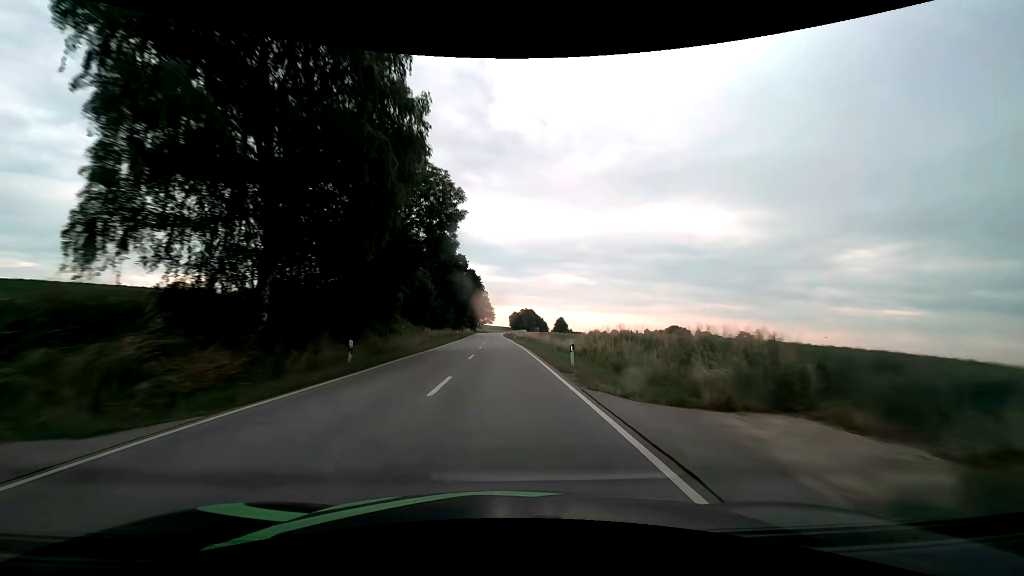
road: secondary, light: Day
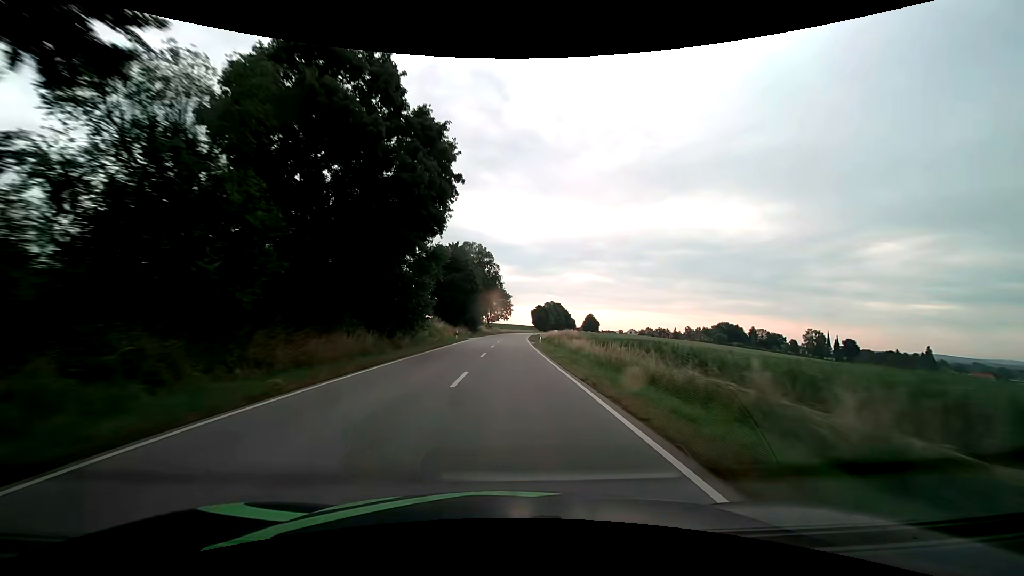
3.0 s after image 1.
(-1.6, +70.9) m; -2°
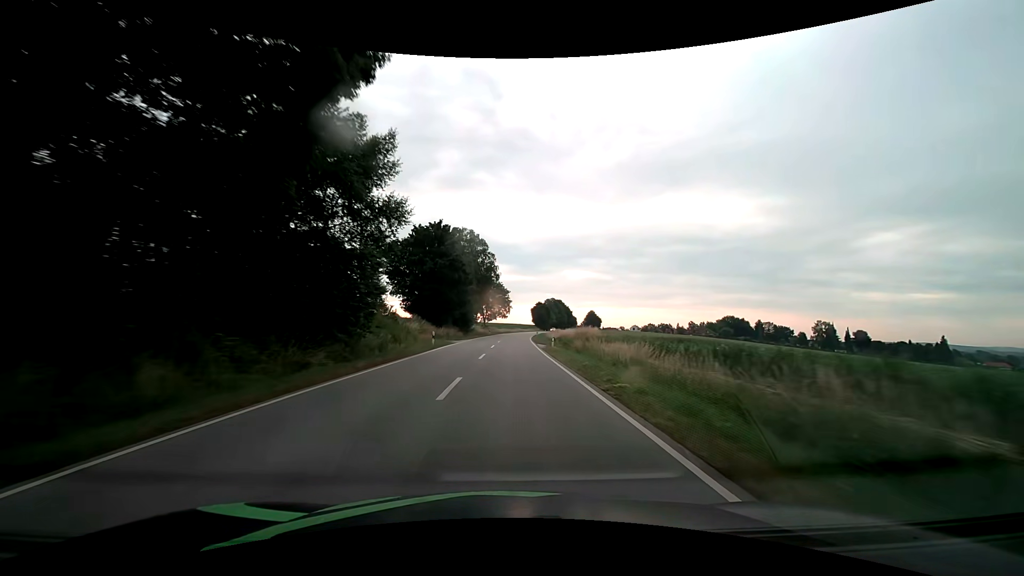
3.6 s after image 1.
(0.0, +14.2) m; 0°
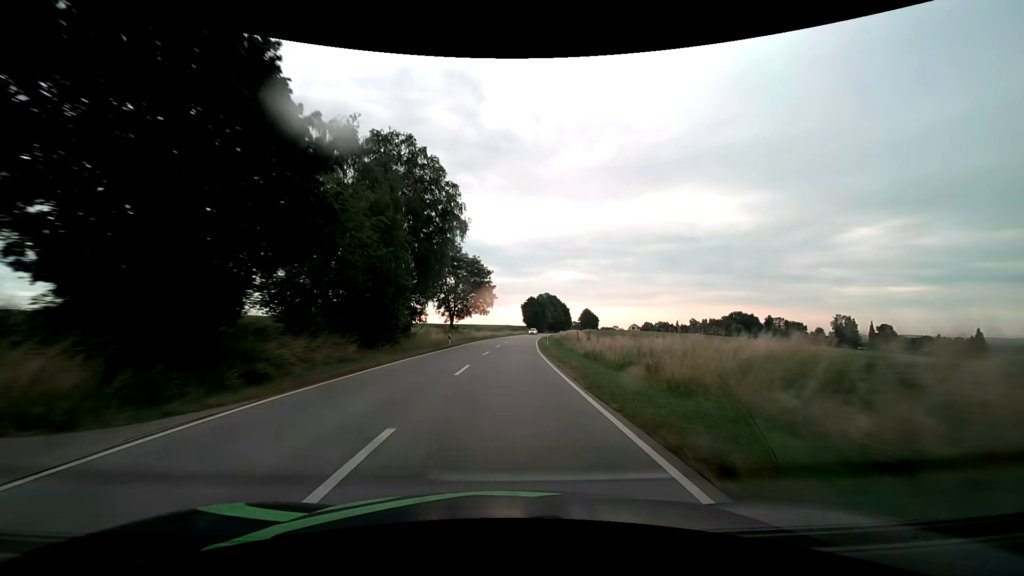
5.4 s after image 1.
(+0.4, +42.6) m; +1°
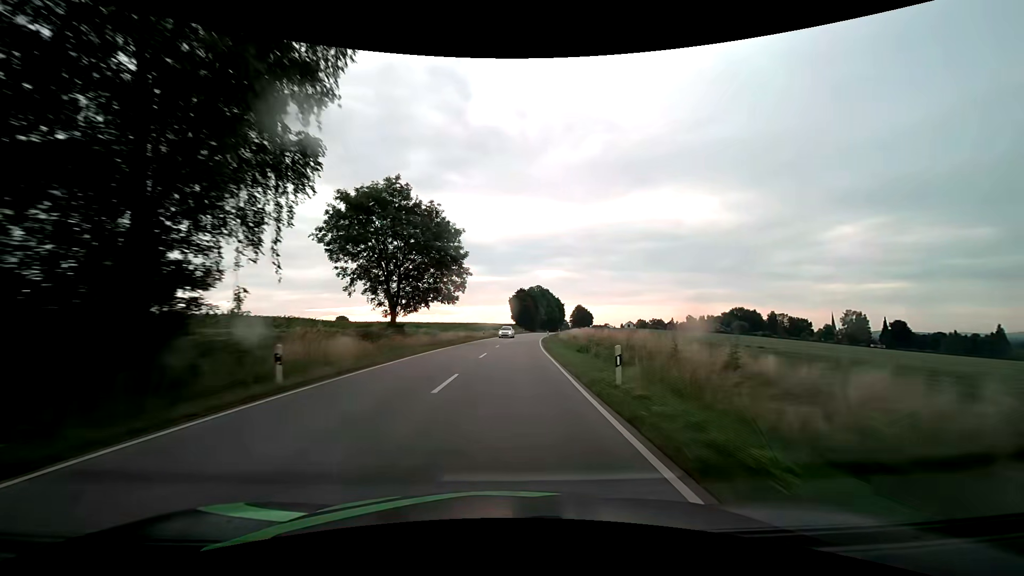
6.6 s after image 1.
(+0.3, +28.4) m; +1°
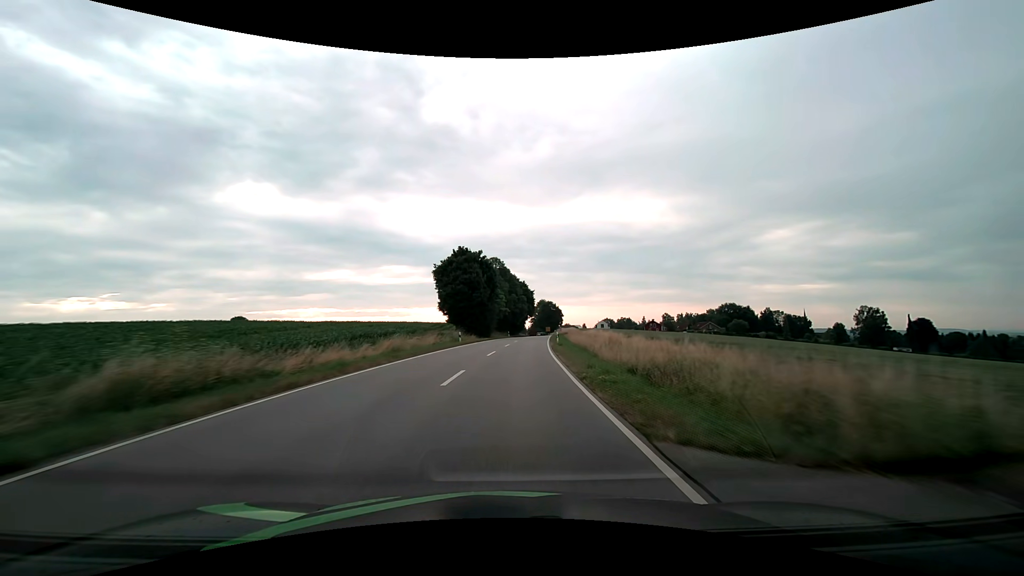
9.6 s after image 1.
(+3.3, +70.7) m; +5°
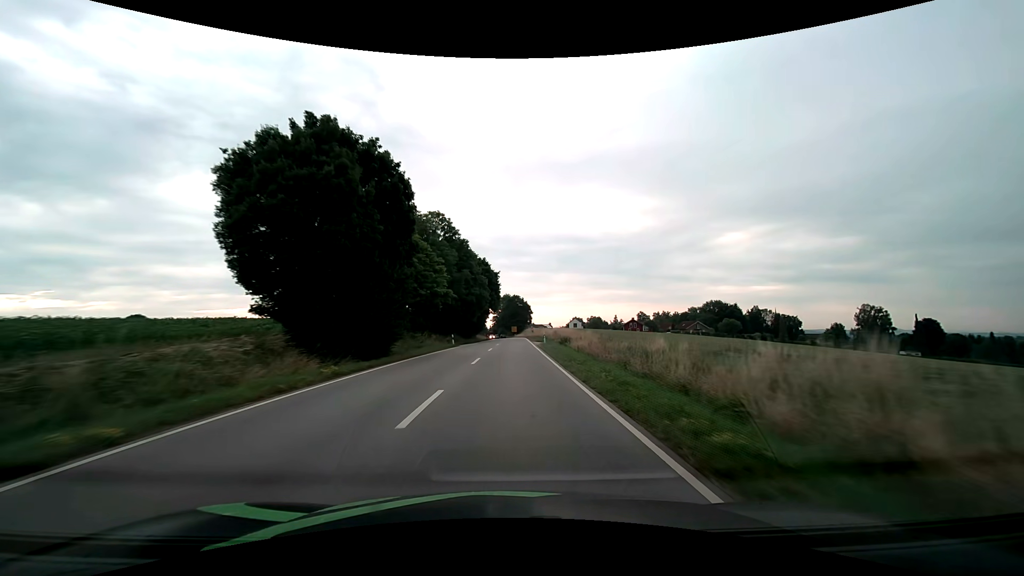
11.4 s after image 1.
(+1.5, +40.5) m; +4°
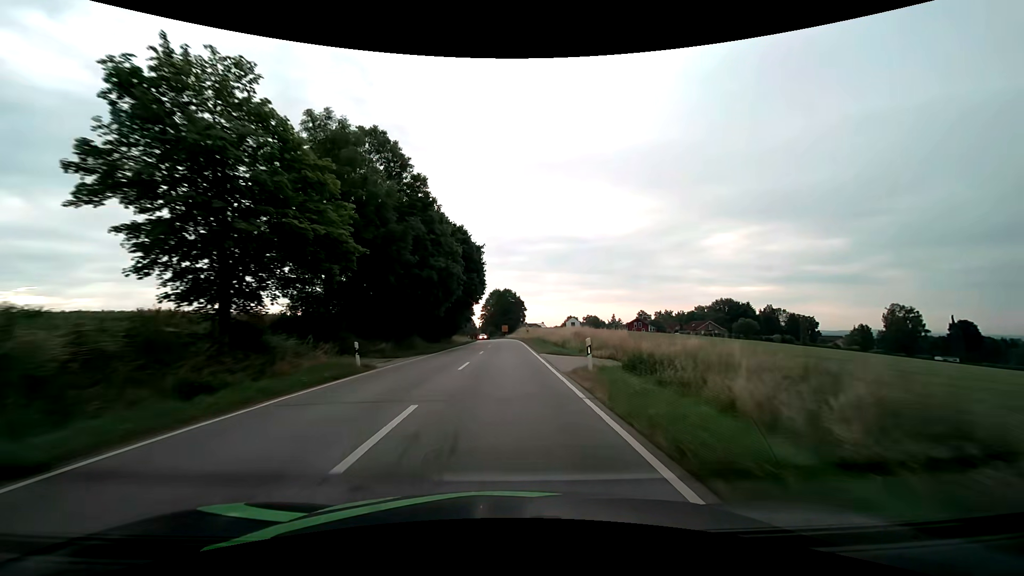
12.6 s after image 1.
(+0.4, +25.7) m; +1°
(0, +10) (0, +20) (0, +30) (0, +40) (0, +50) (0, +60) (0, +70) (0, +80) (-1, +90) (-1, +100) m
